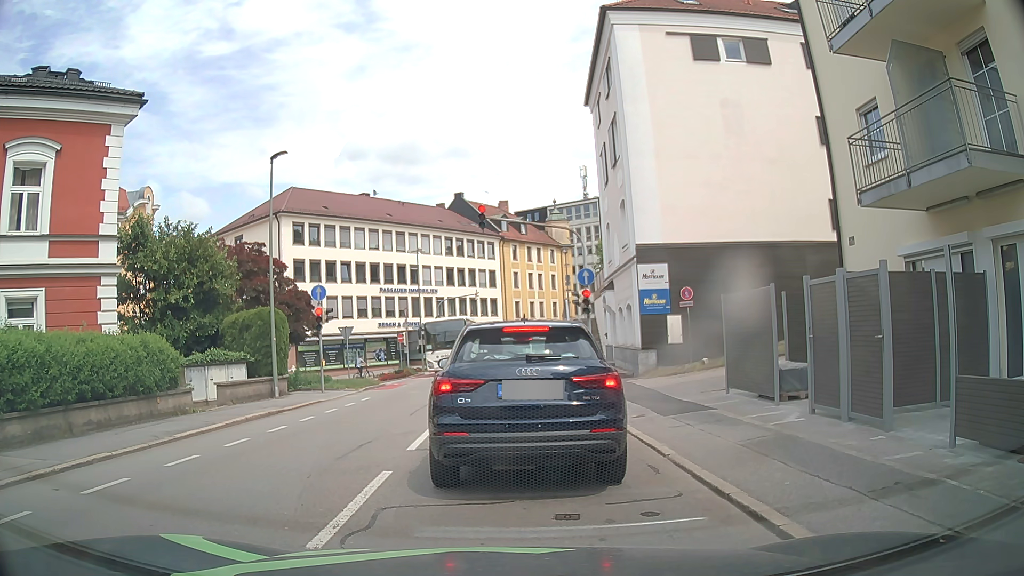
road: tertiary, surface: asphalt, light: Day
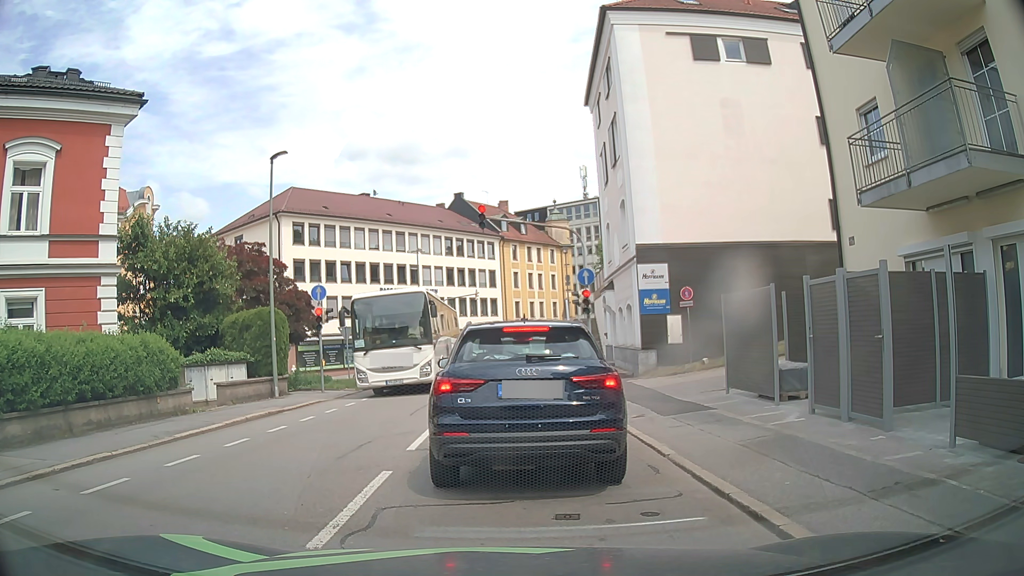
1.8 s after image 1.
(0.0, 0.0) m; 0°
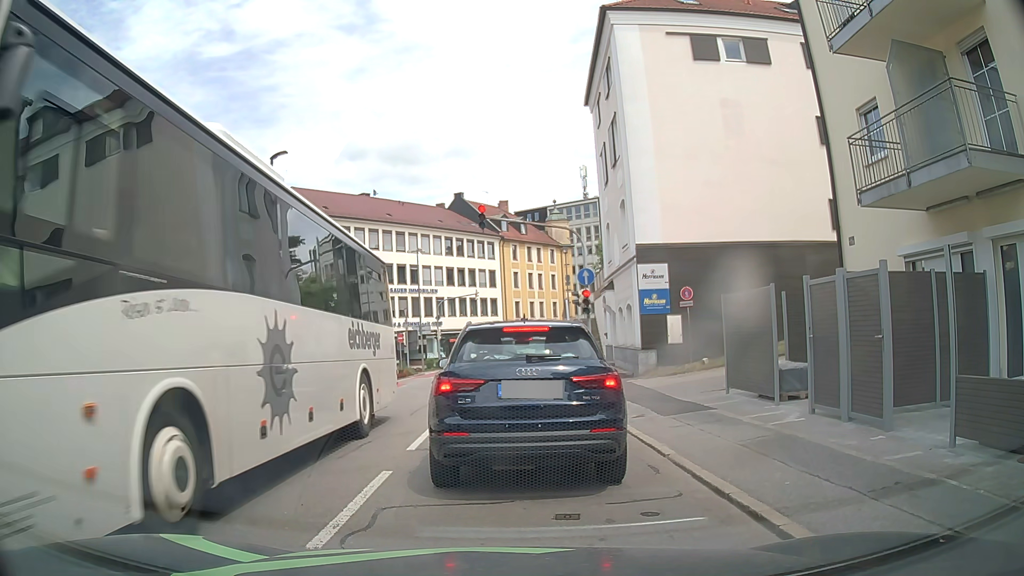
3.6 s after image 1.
(0.0, 0.0) m; 0°
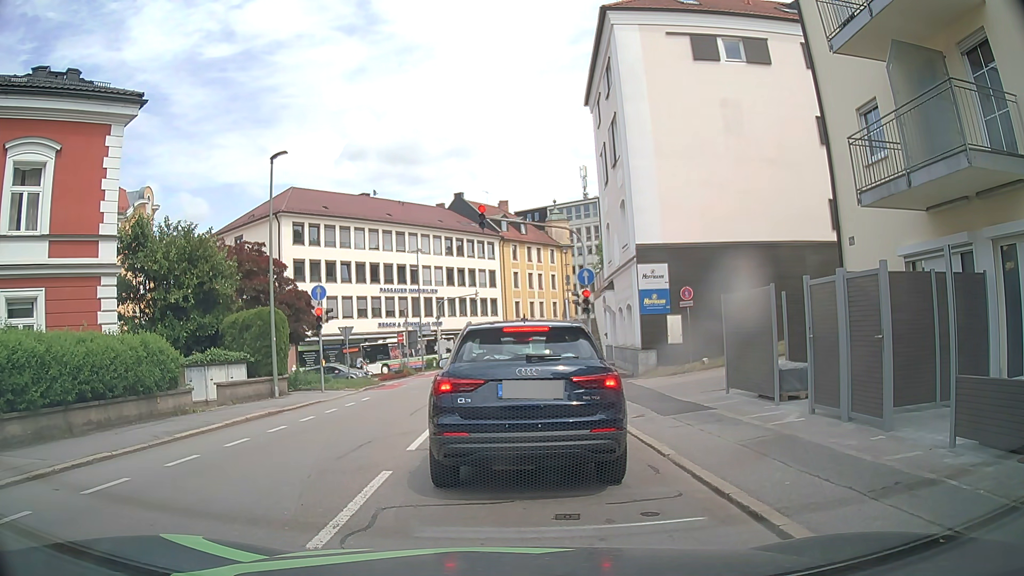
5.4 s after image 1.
(0.0, 0.0) m; 0°
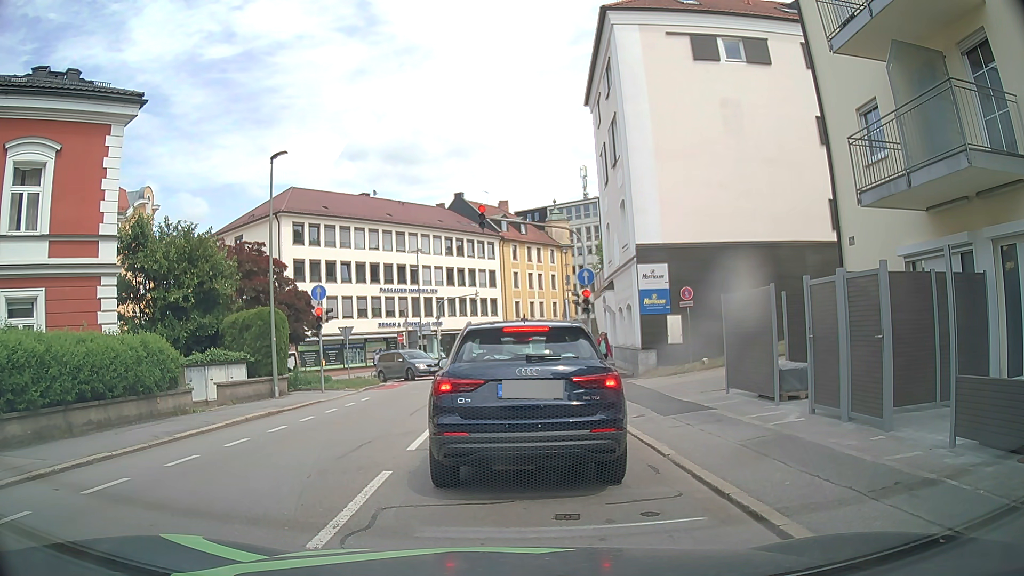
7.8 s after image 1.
(0.0, 0.0) m; 0°
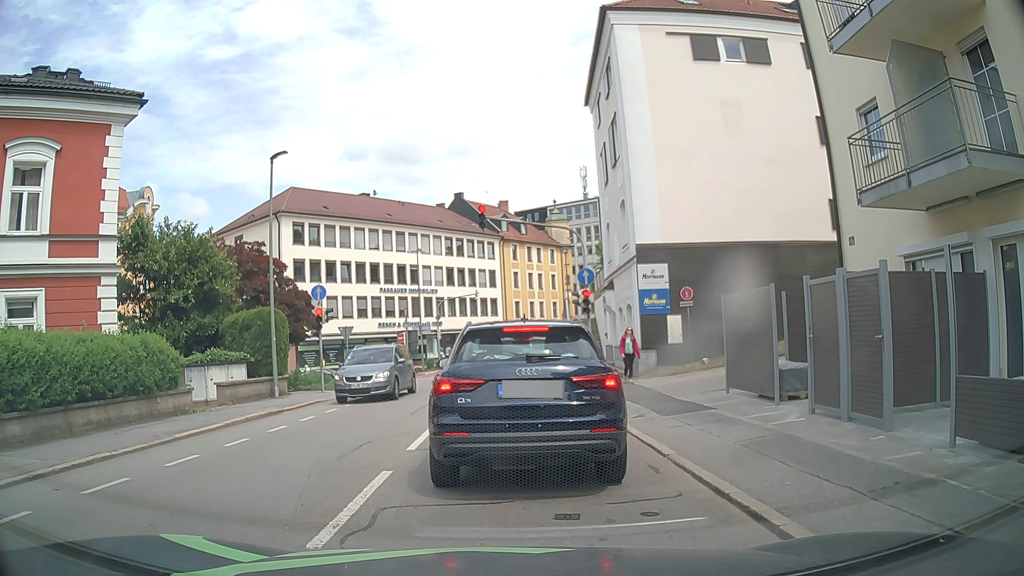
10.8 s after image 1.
(0.0, 0.0) m; 0°
